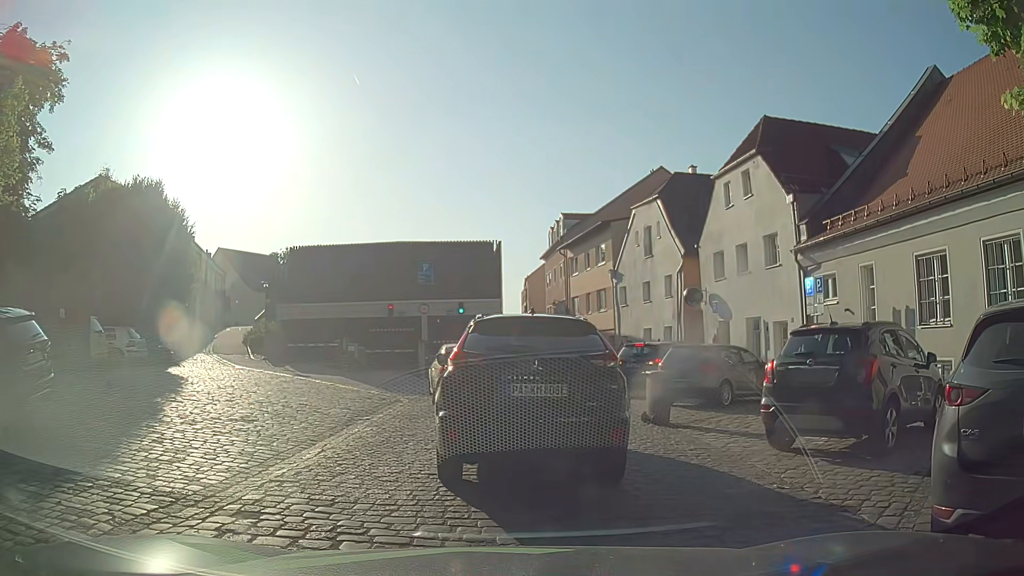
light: Day
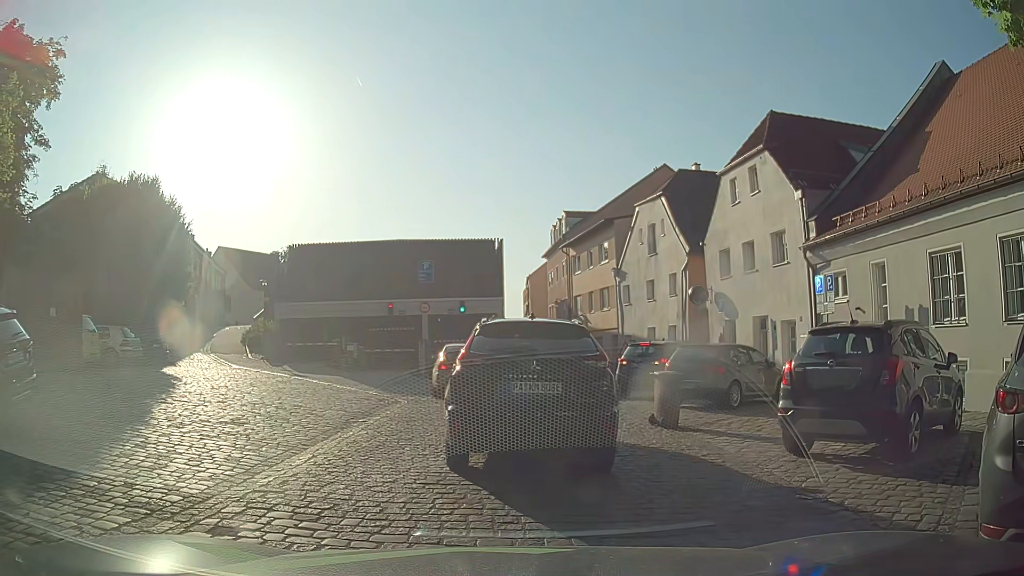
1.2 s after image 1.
(0.0, +0.5) m; 0°
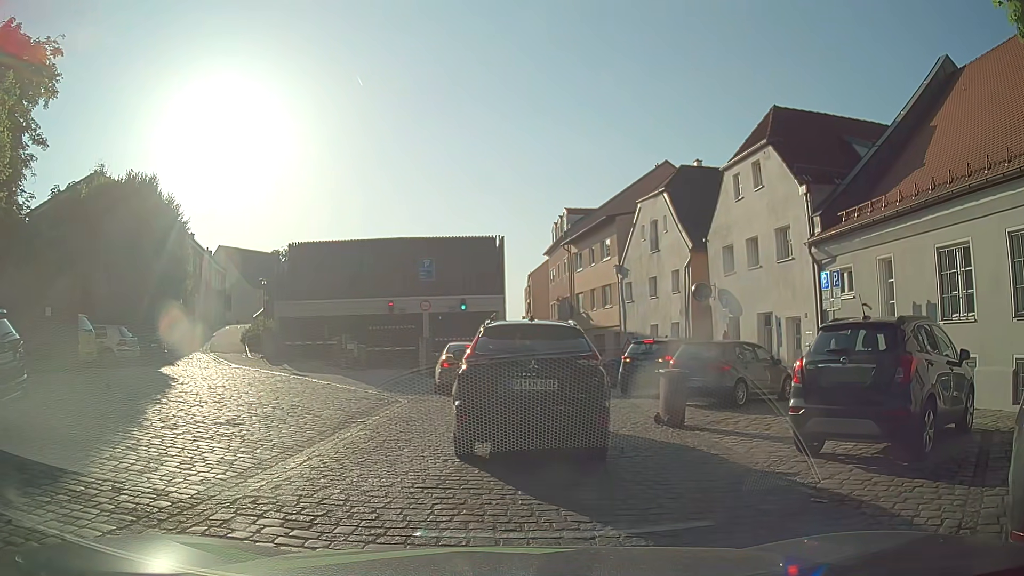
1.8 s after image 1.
(0.0, +0.3) m; 0°
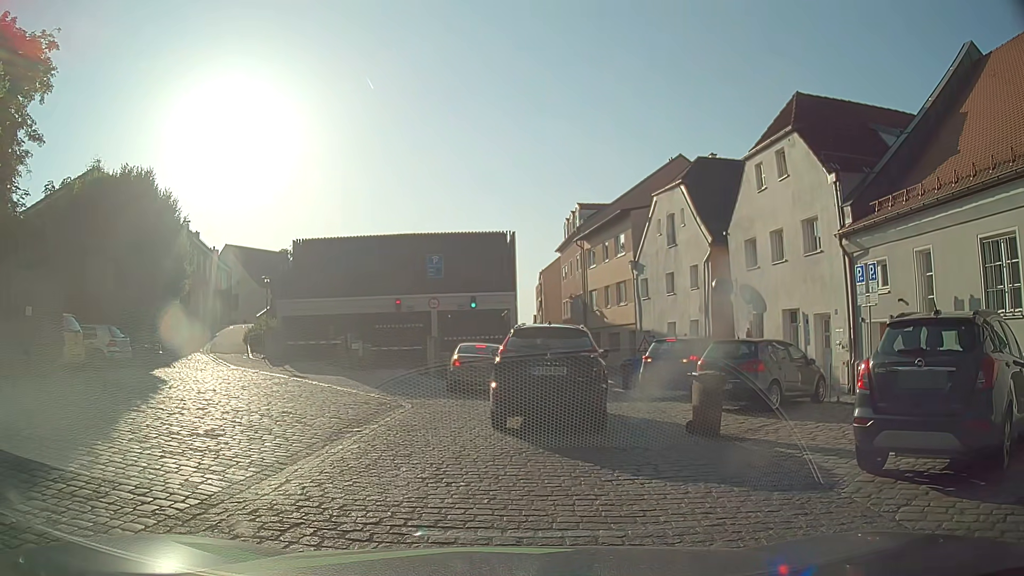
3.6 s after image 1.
(0.0, +1.3) m; 0°
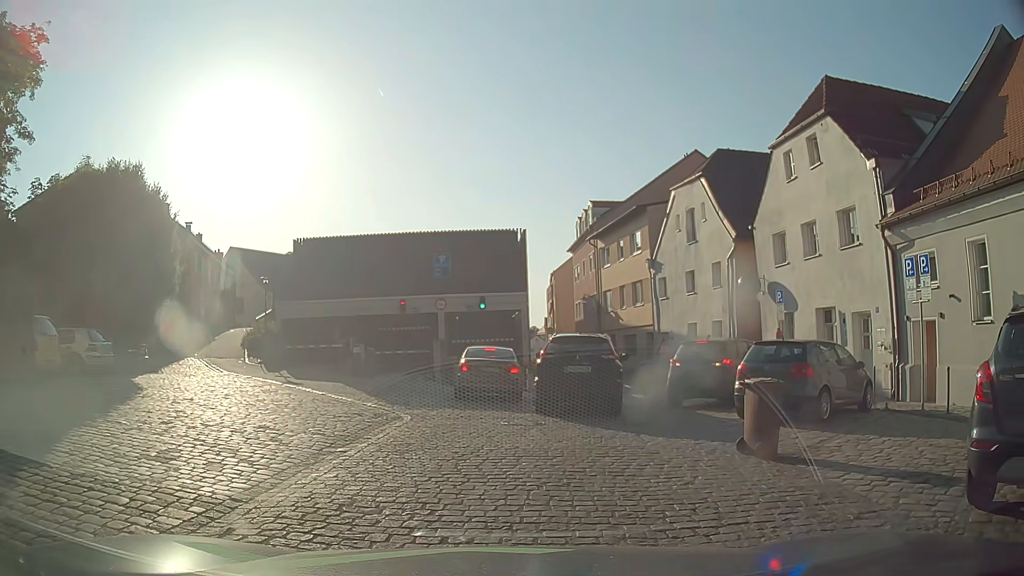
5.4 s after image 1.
(0.0, +1.8) m; 0°
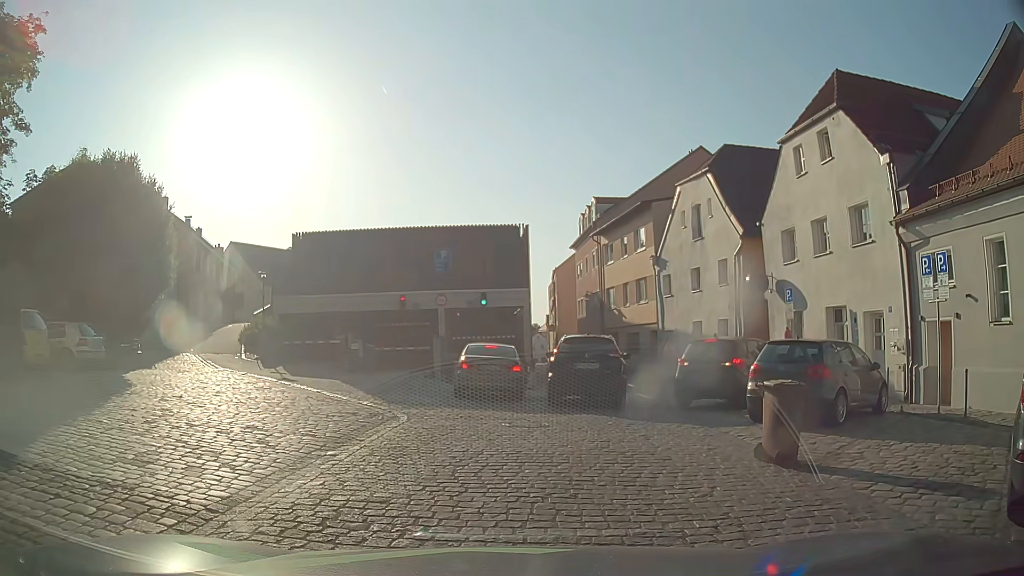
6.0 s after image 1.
(0.0, +0.6) m; 0°
